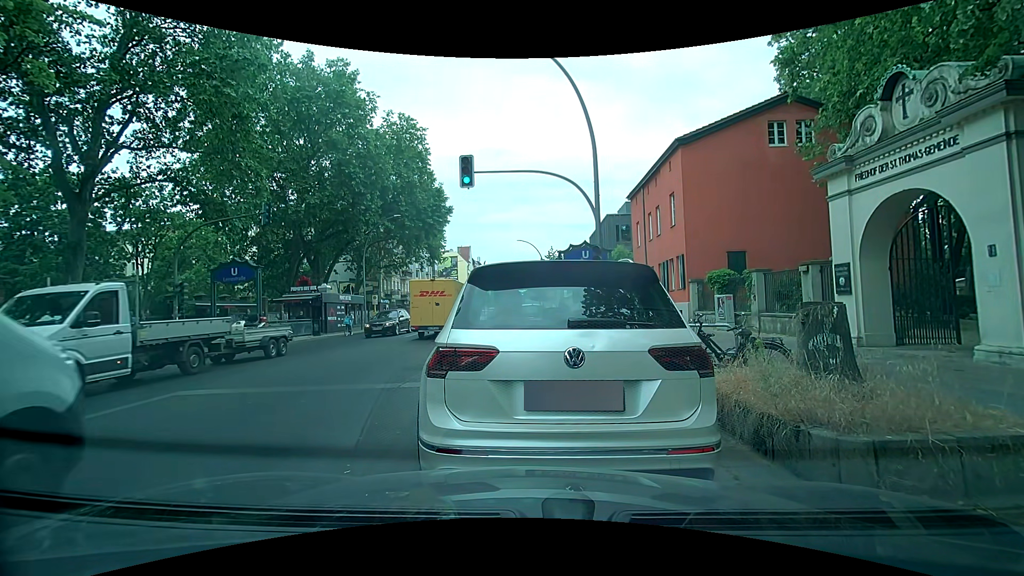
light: Day
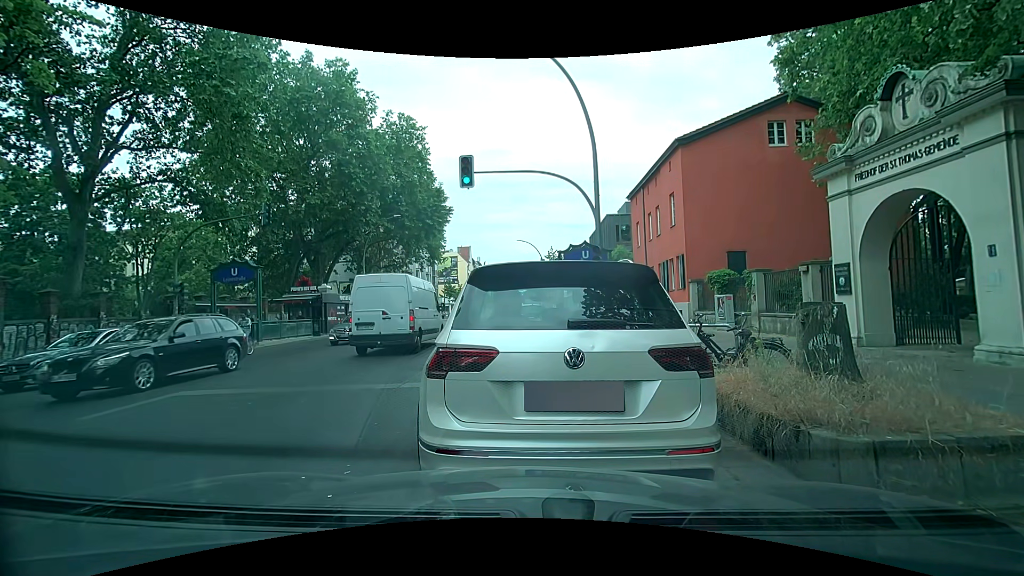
(0.0, 0.0) m; 0°
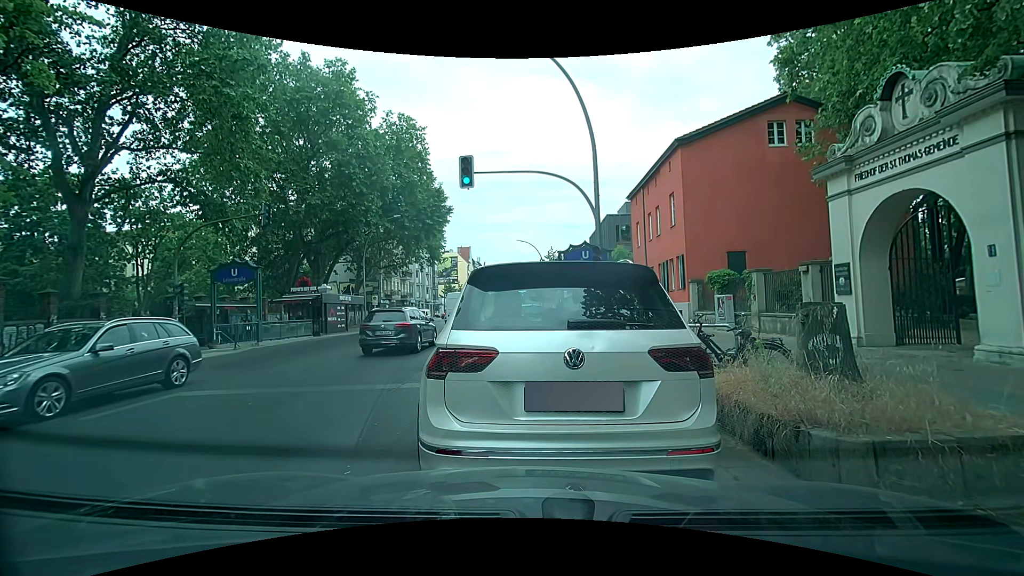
(0.0, +0.1) m; 0°
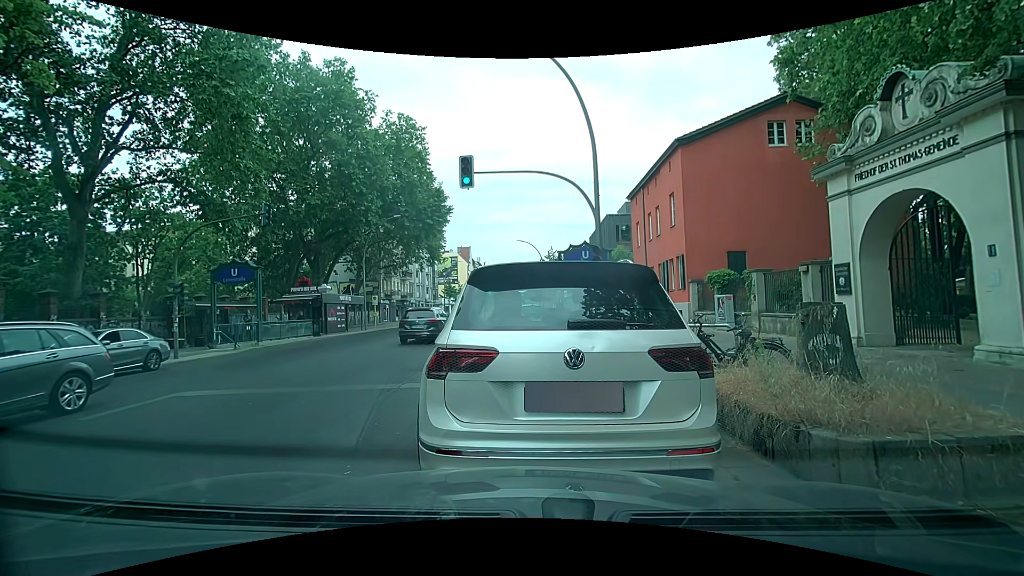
(0.0, 0.0) m; 0°
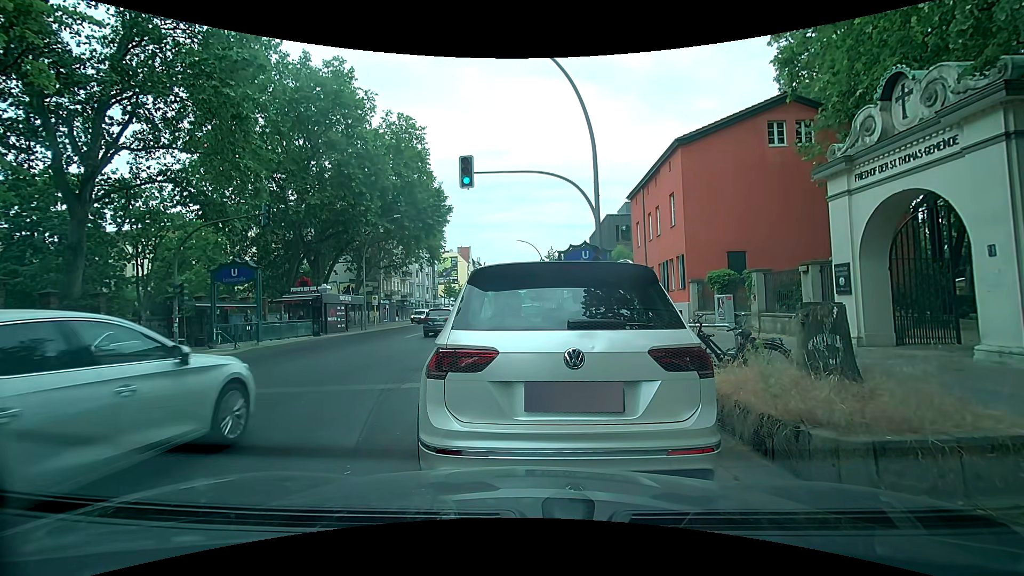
(0.0, 0.0) m; 0°
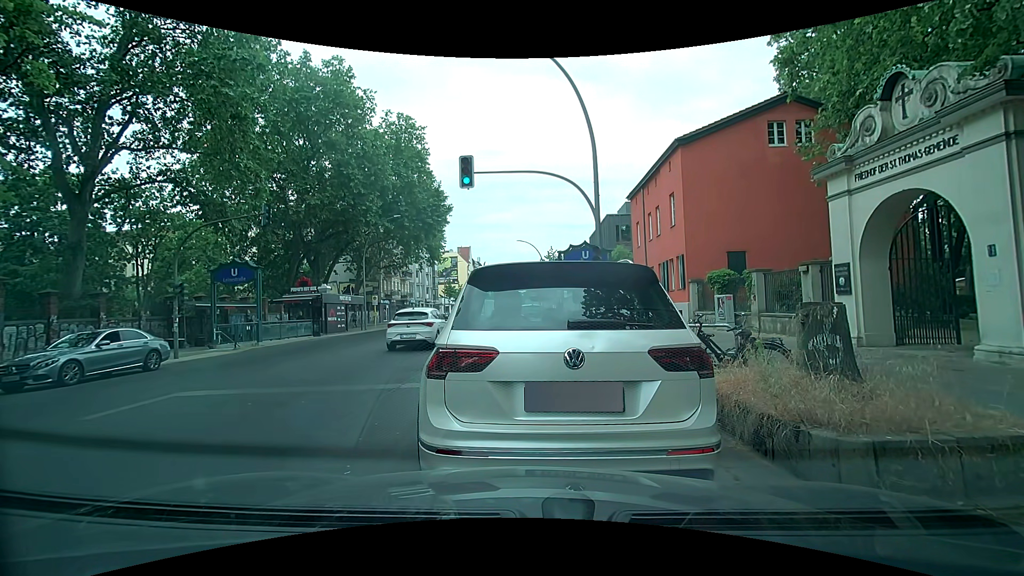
(0.0, 0.0) m; 0°
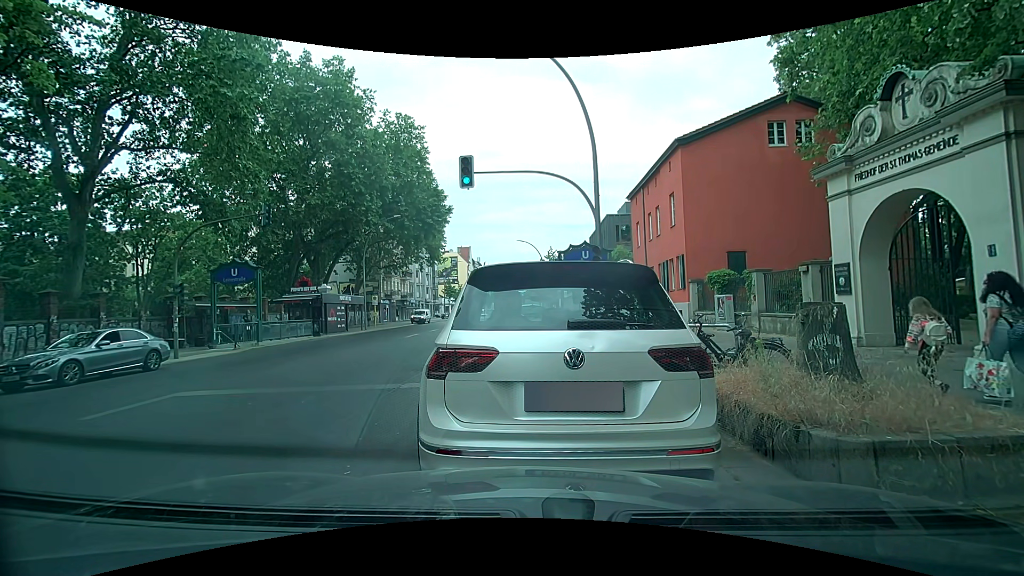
(0.0, 0.0) m; 0°
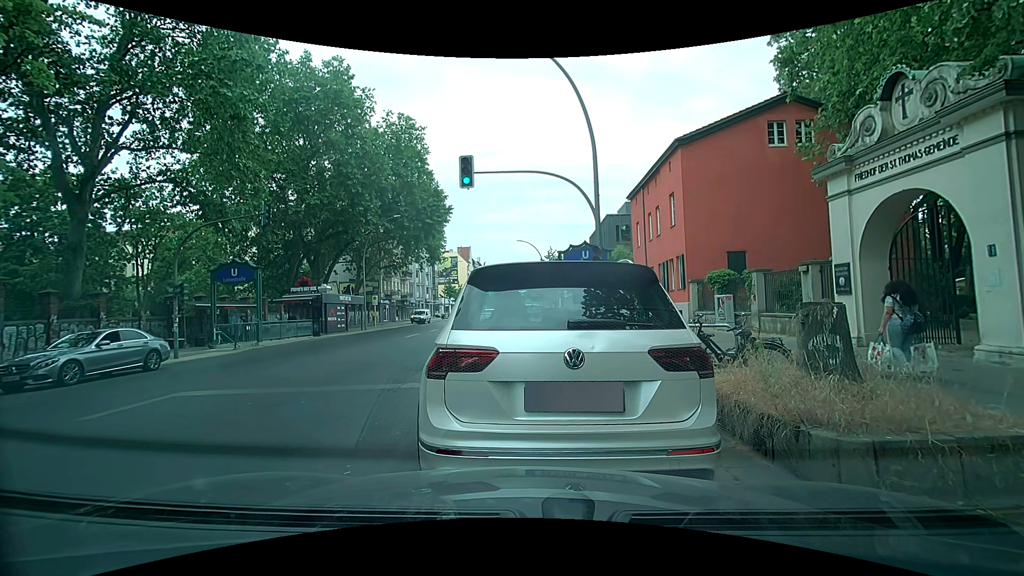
(0.0, 0.0) m; 0°
